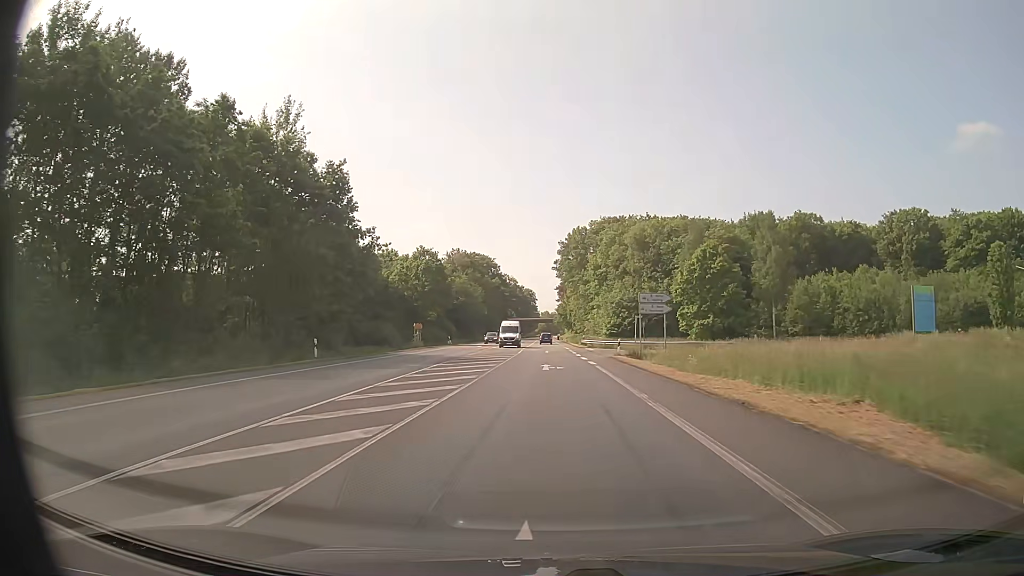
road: primary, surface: asphalt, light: Day
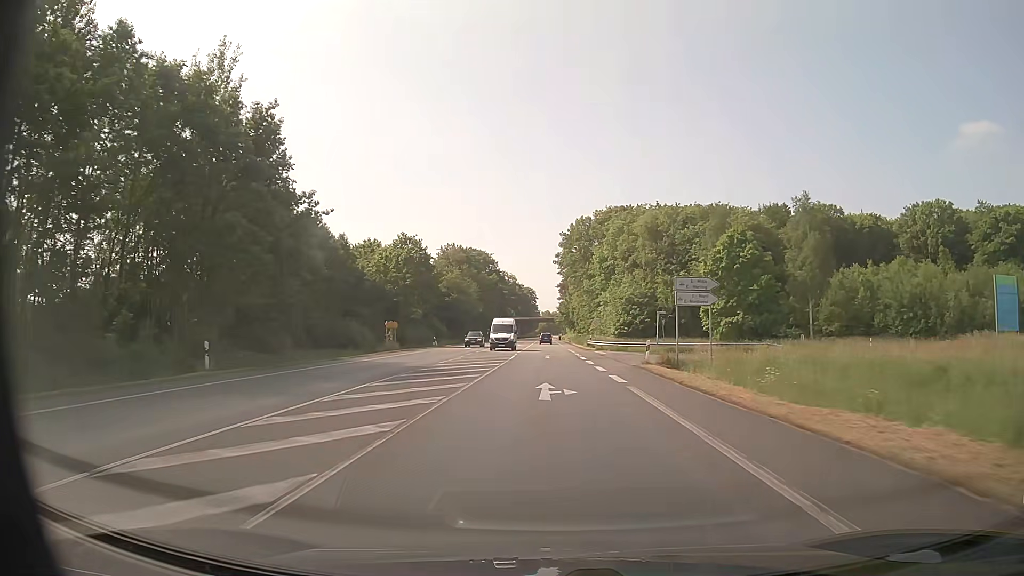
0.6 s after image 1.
(0.0, +11.3) m; 0°
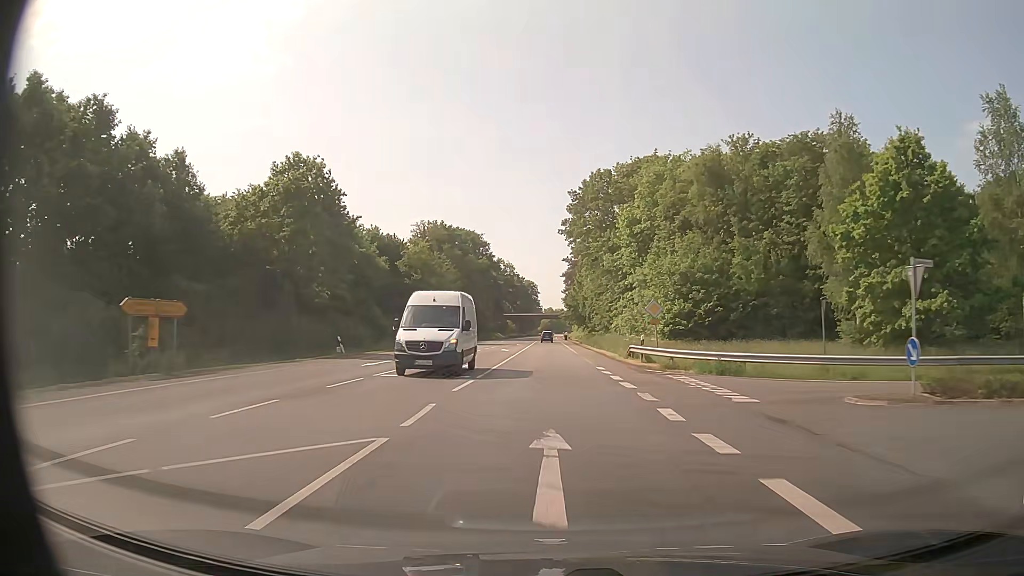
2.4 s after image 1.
(0.0, +33.9) m; 0°
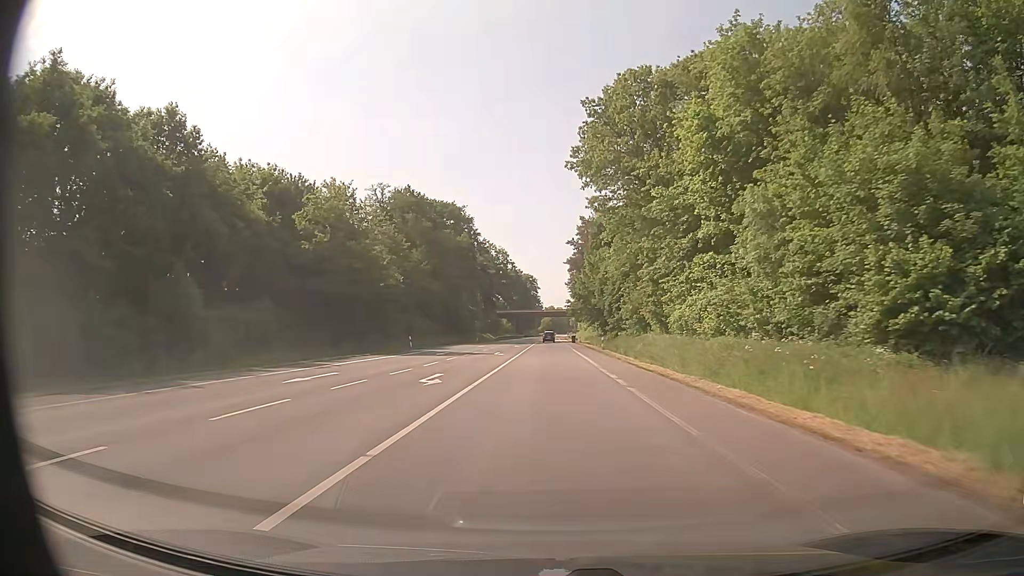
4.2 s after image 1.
(0.0, +33.9) m; 0°
(0, +10) (0, +20) (0, +30) (0, +40) (0, +50) (0, +60) (0, +70) (0, +80) (0, +90) (0, +100) m
